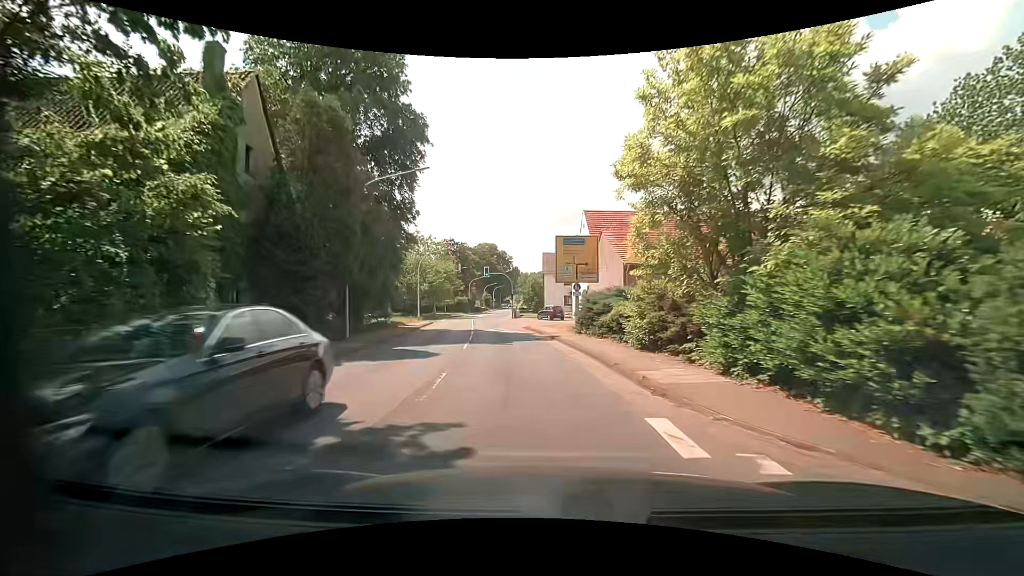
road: primary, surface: asphalt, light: Day
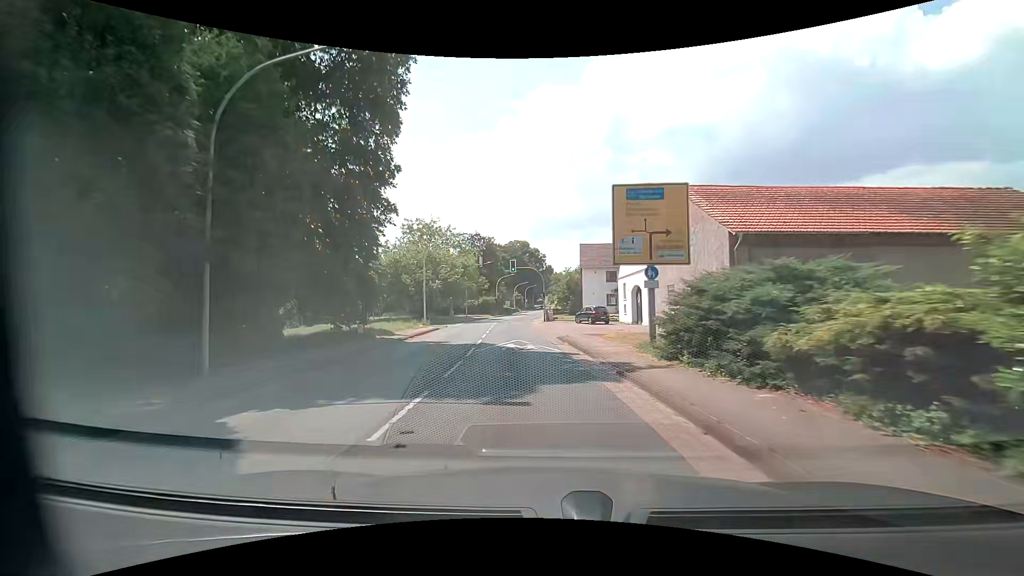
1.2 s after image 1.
(-0.4, +11.1) m; -4°
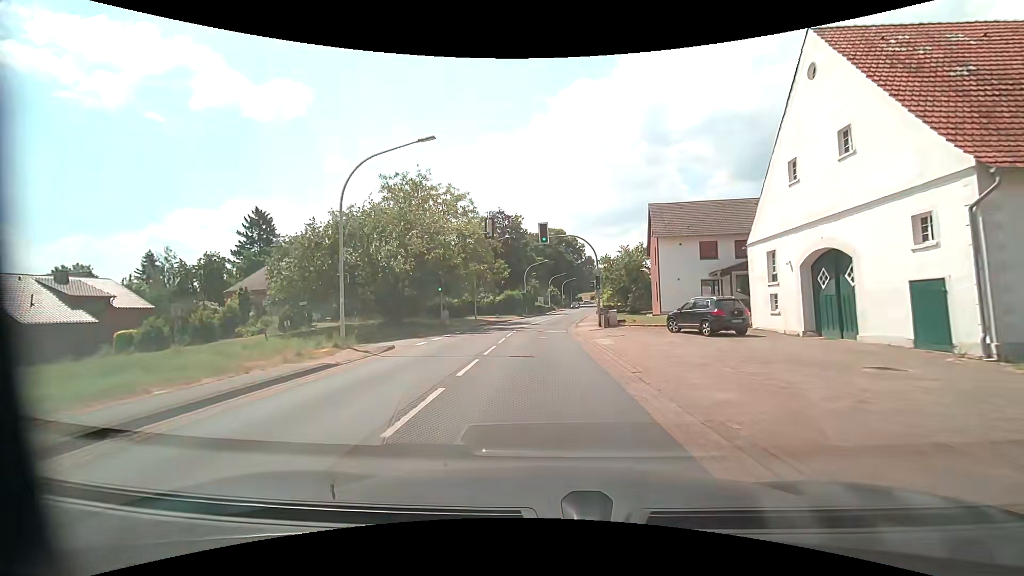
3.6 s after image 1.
(-1.1, +22.9) m; -4°
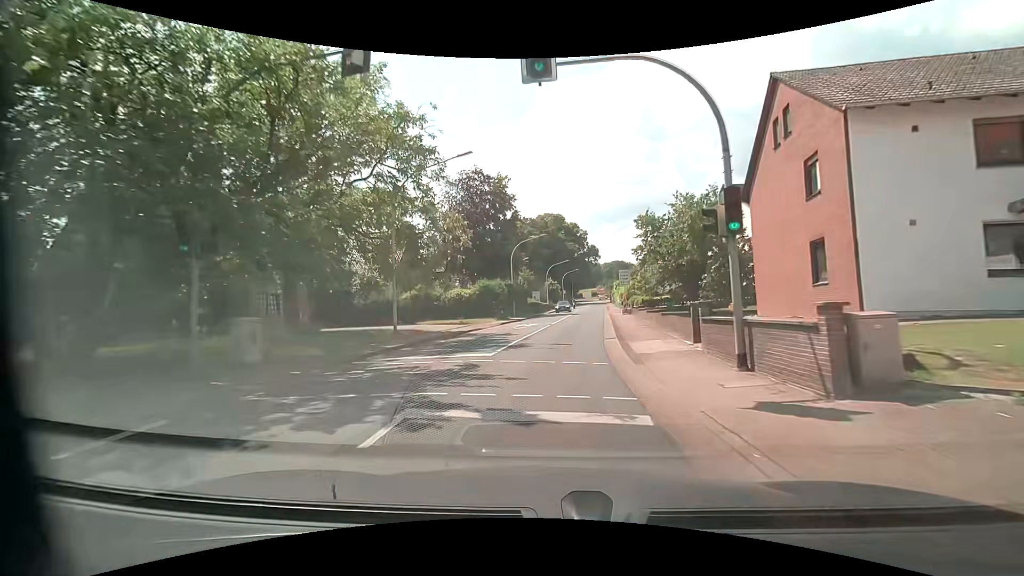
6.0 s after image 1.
(0.0, +23.4) m; 0°
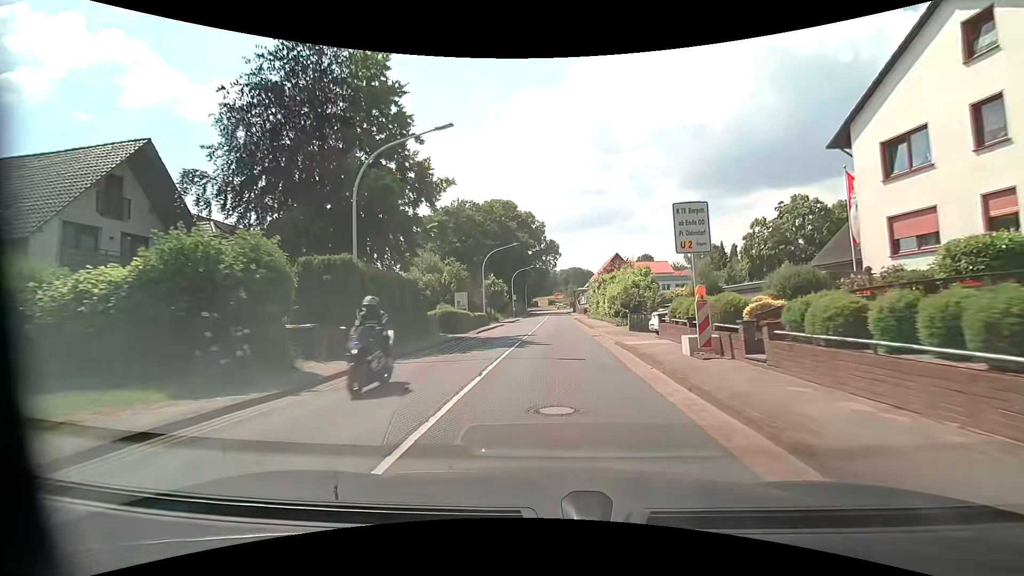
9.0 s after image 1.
(+1.7, +29.9) m; +5°
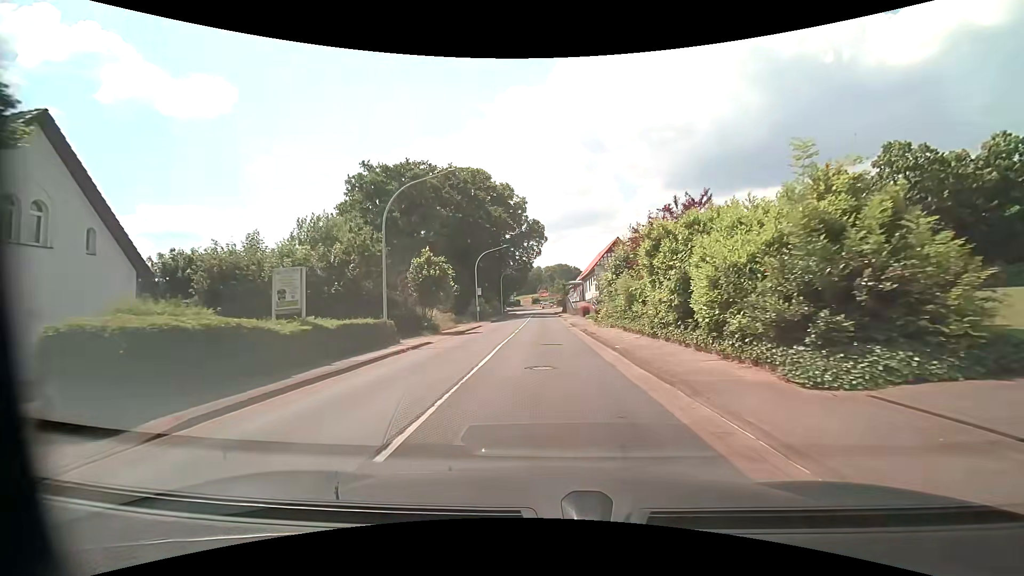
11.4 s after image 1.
(+0.5, +24.9) m; +1°
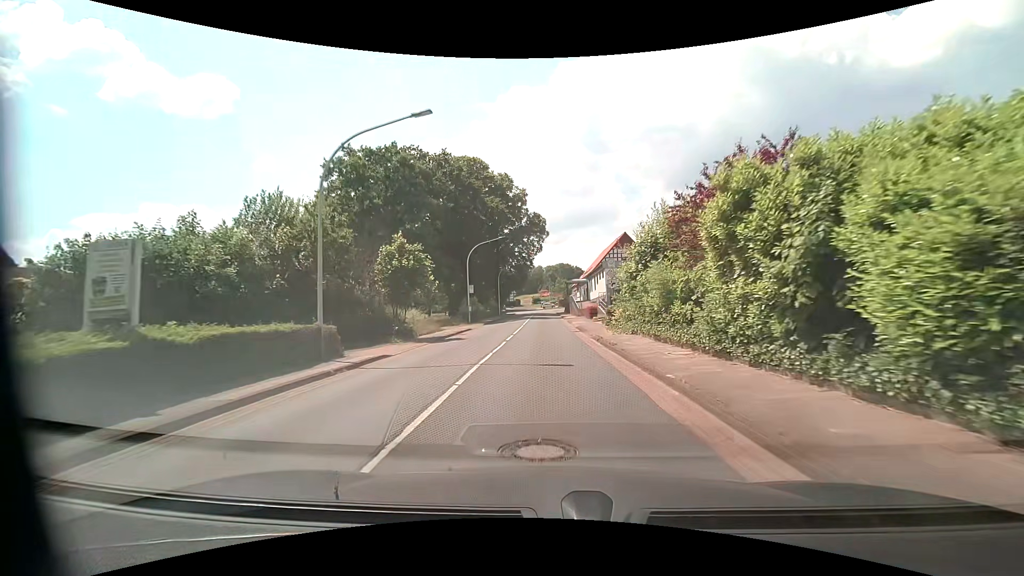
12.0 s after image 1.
(0.0, +6.3) m; 0°
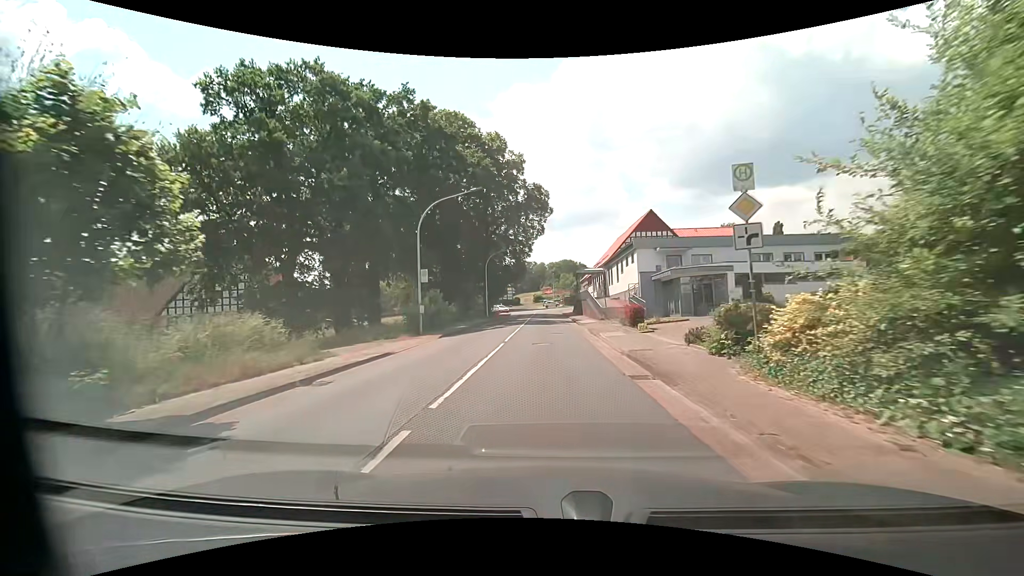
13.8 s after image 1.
(0.0, +18.3) m; 0°
(0, +10) (0, +20) (0, +30) (0, +40) (0, +50) (0, +60) (0, +70) (0, +80) (+1, +90) (0, +100) m
